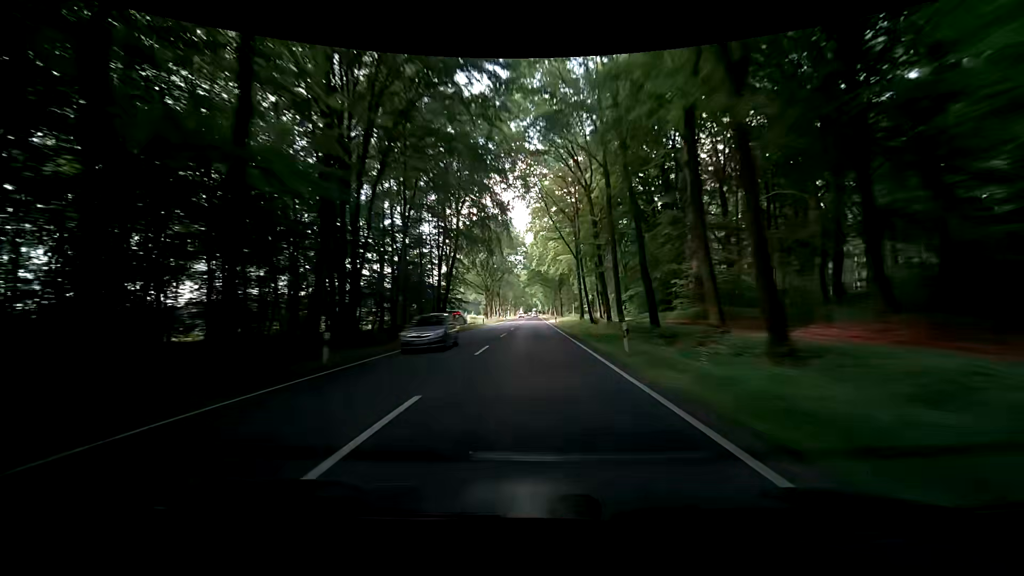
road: primary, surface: asphalt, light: Day
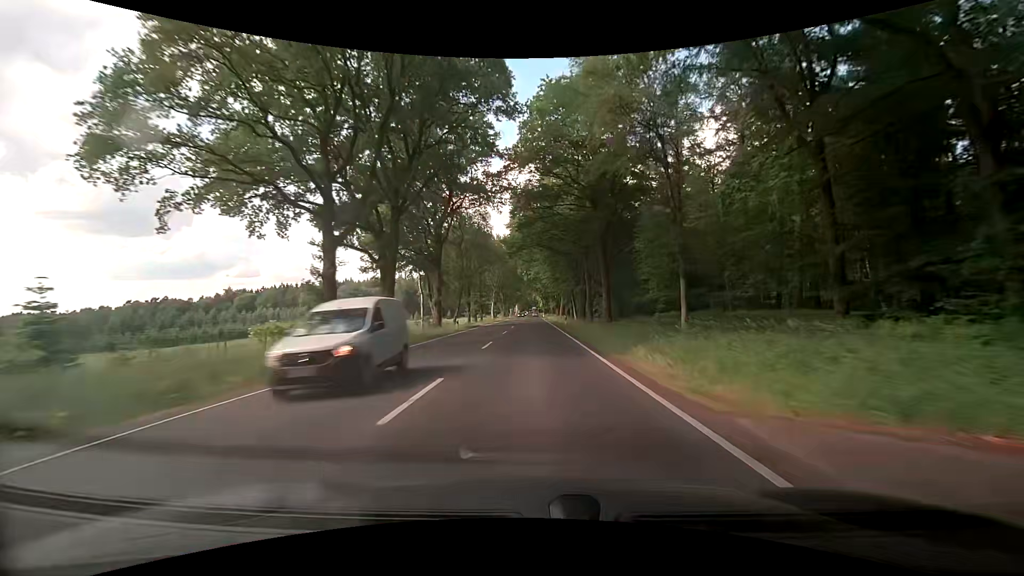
(+0.2, +71.4) m; 0°
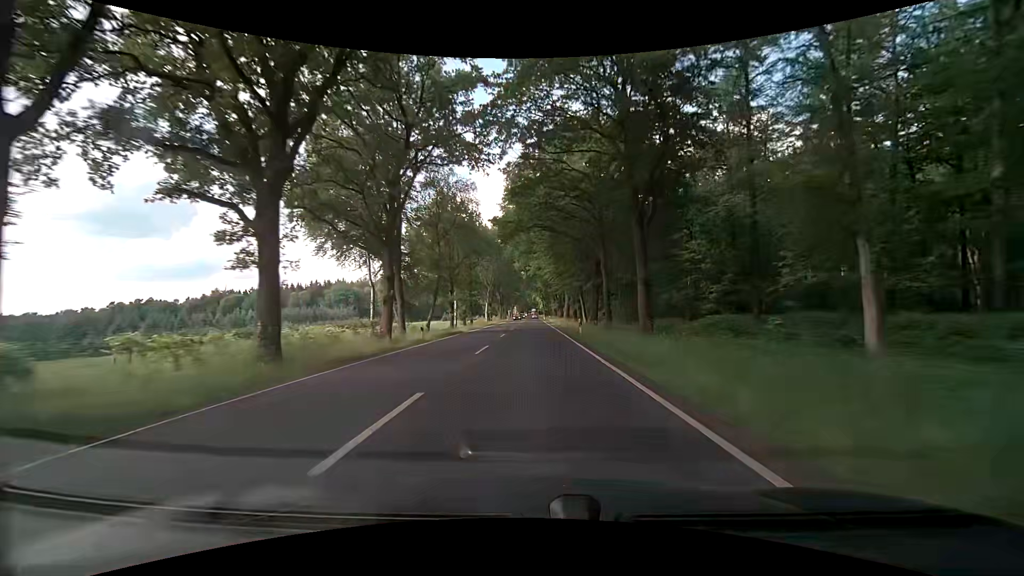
(0.0, +14.1) m; 0°
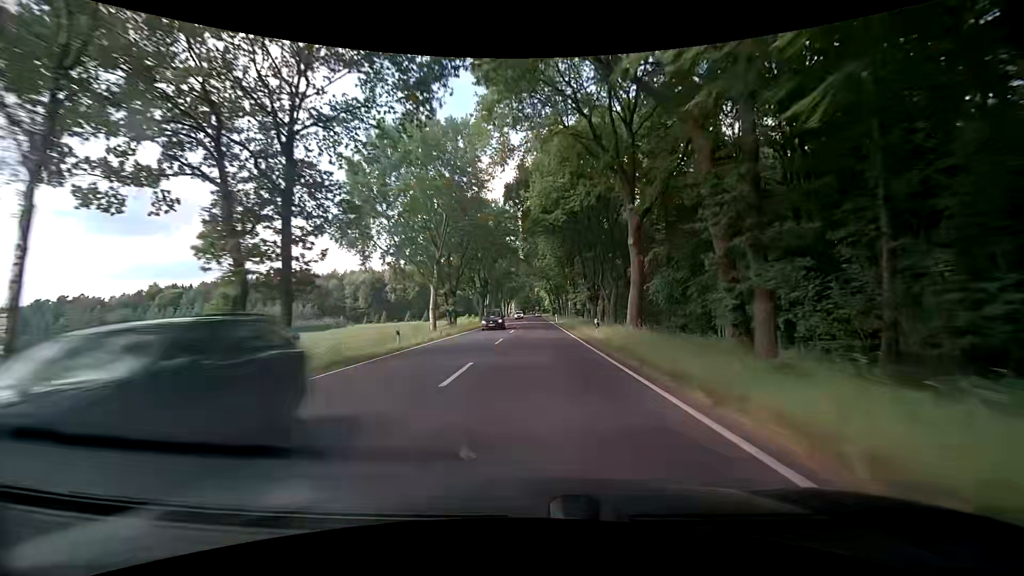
(+0.3, +56.6) m; +1°
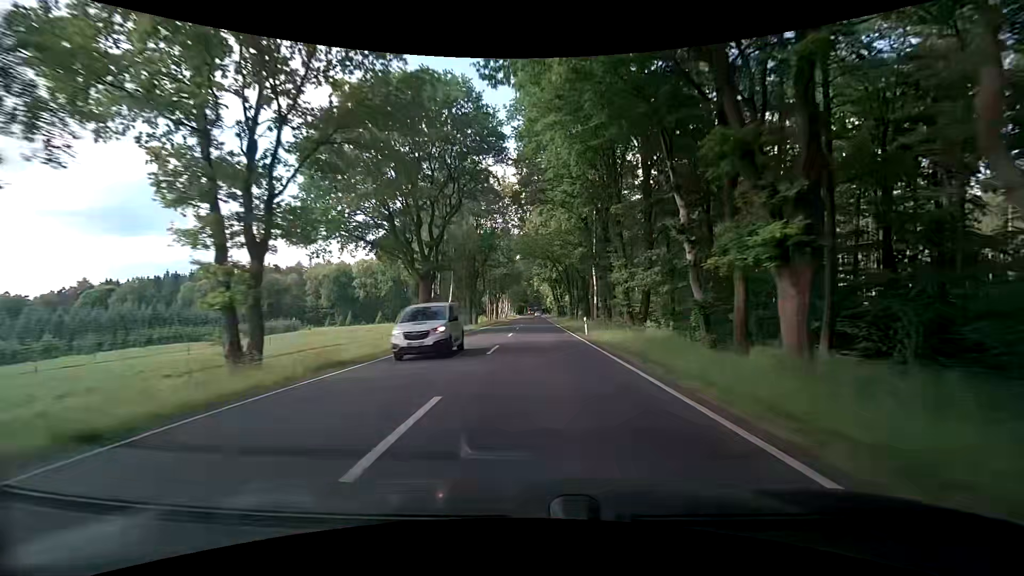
(-0.4, +42.0) m; -1°
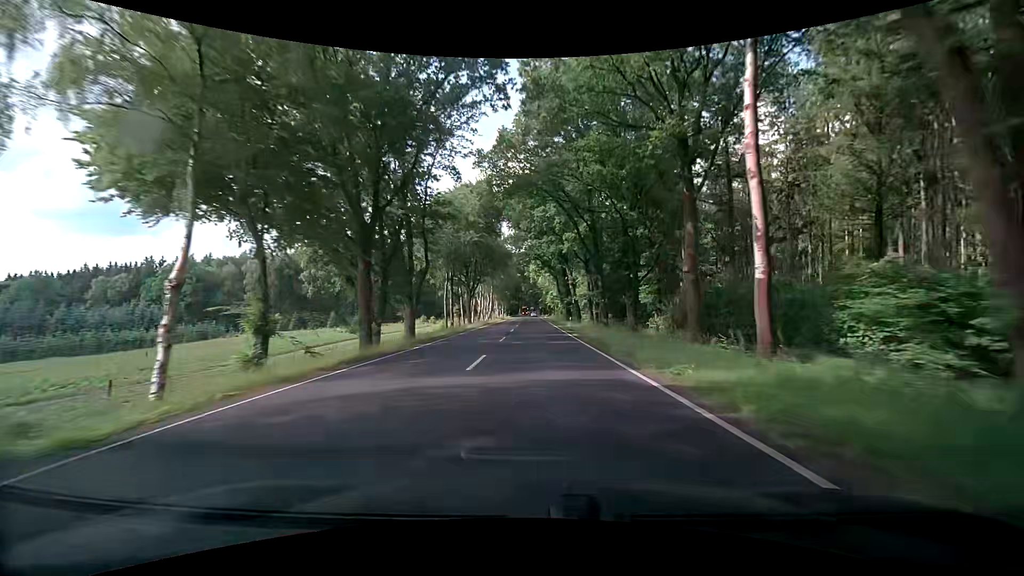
(+0.3, +41.2) m; +1°
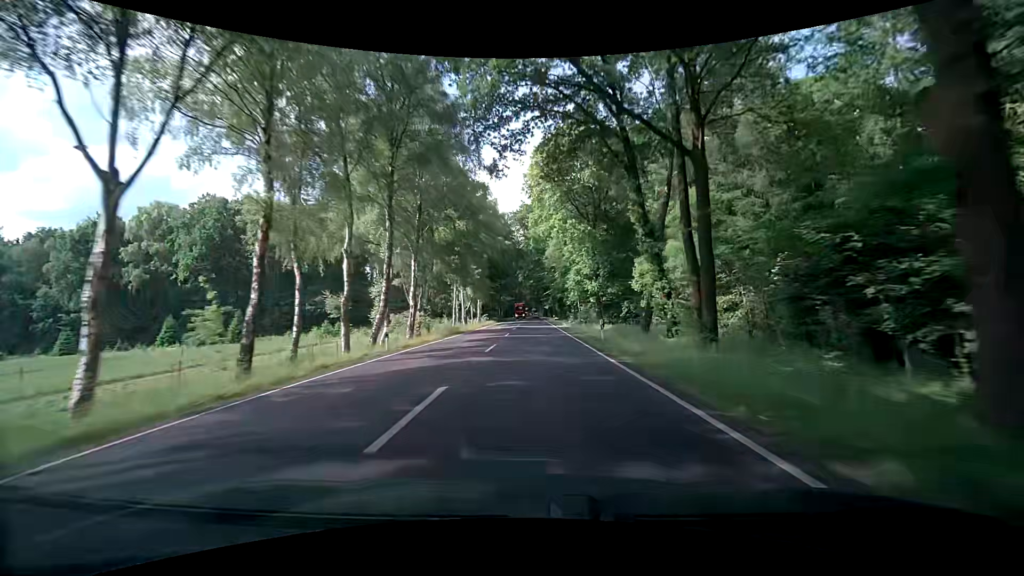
(-0.9, +68.4) m; -1°
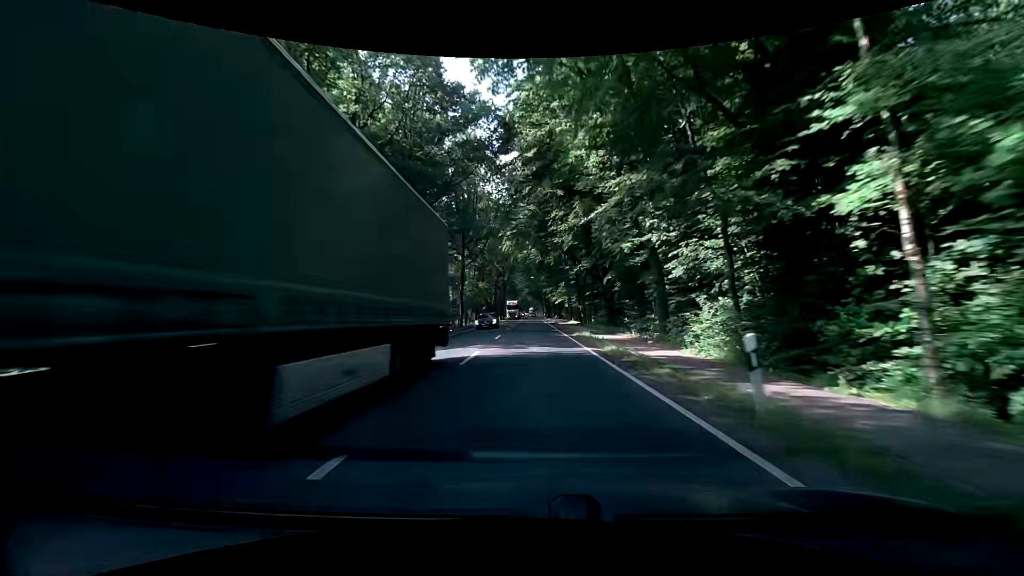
(+0.2, +65.5) m; +1°
(0, +10) (0, +20) (-1, +30) (-1, +40) (-1, +50) (-1, +60) (-1, +70) (-1, +80) (-1, +90) (-1, +100) m
